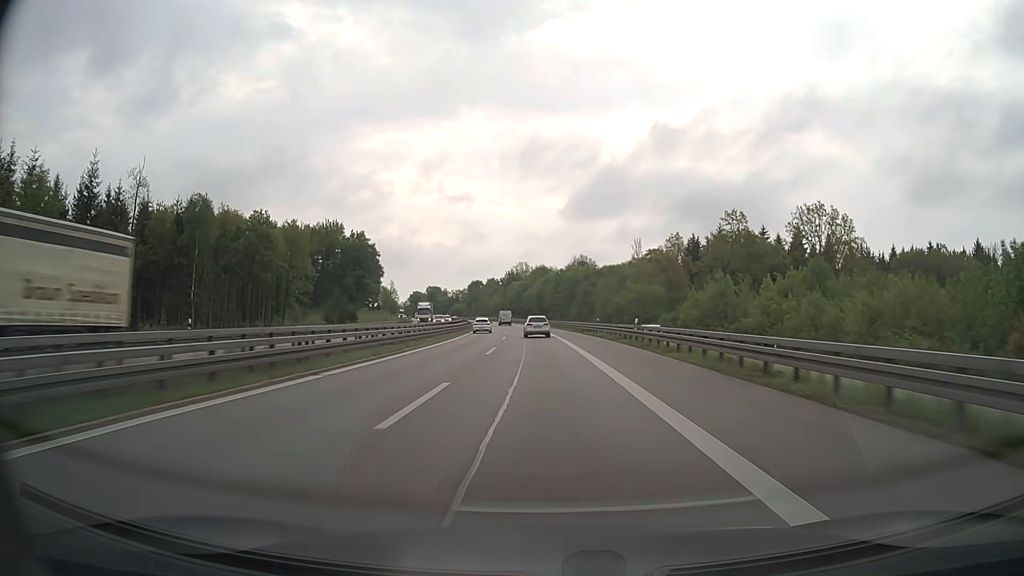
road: motorway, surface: asphalt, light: Day
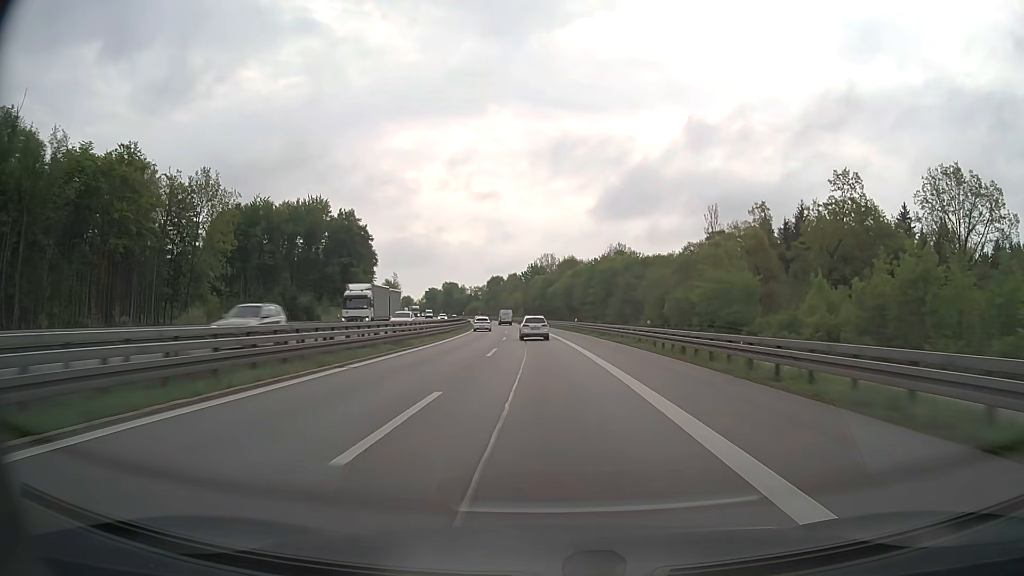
(-0.7, +38.3) m; -2°
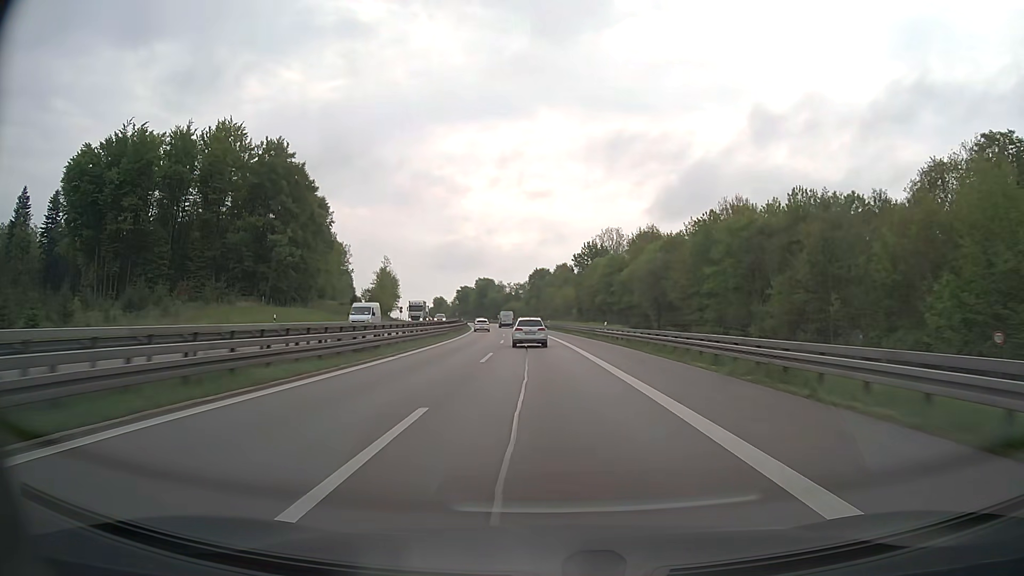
(-2.9, +73.9) m; -4°
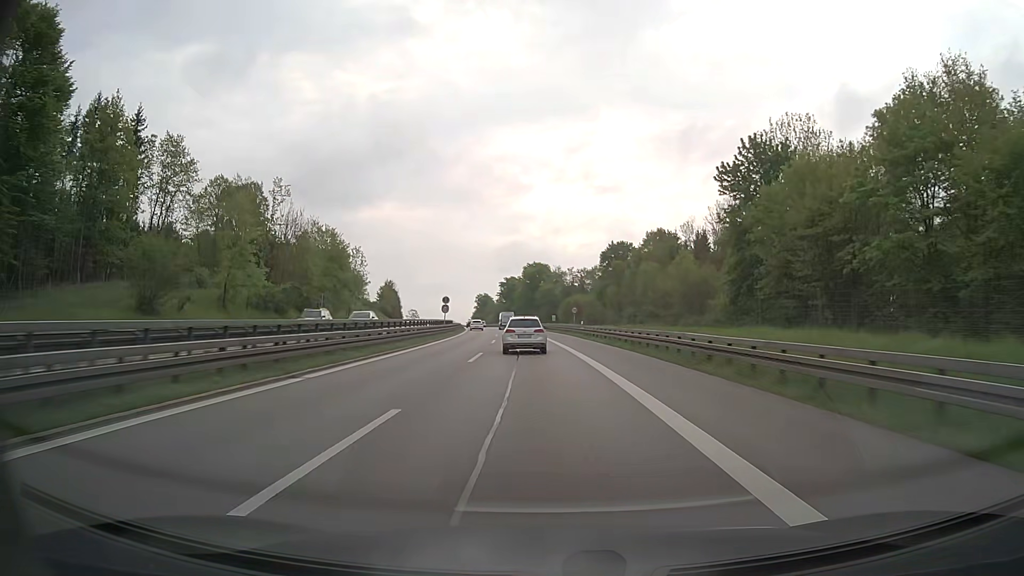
(-4.2, +90.4) m; -5°
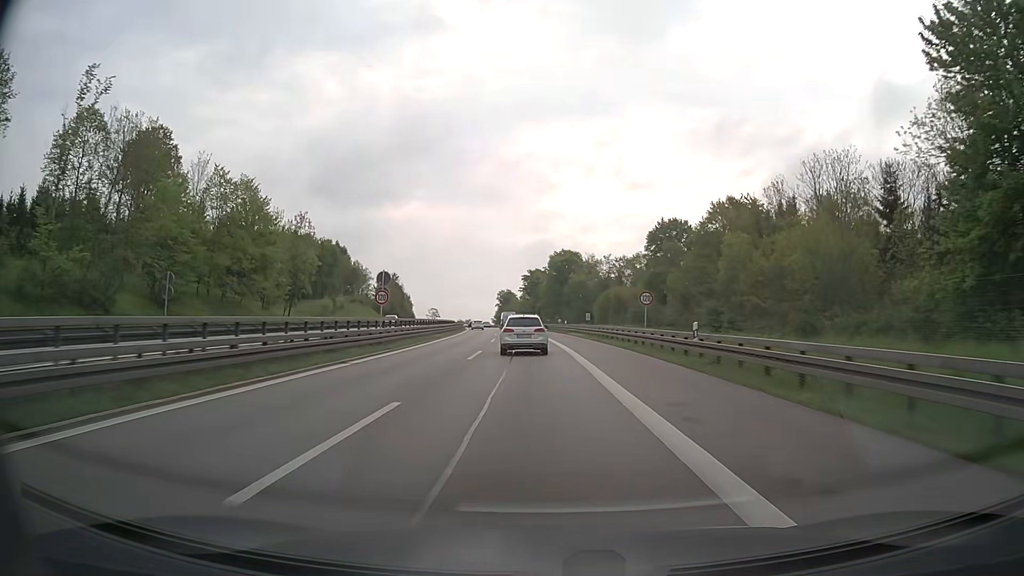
(-0.7, +35.4) m; -2°
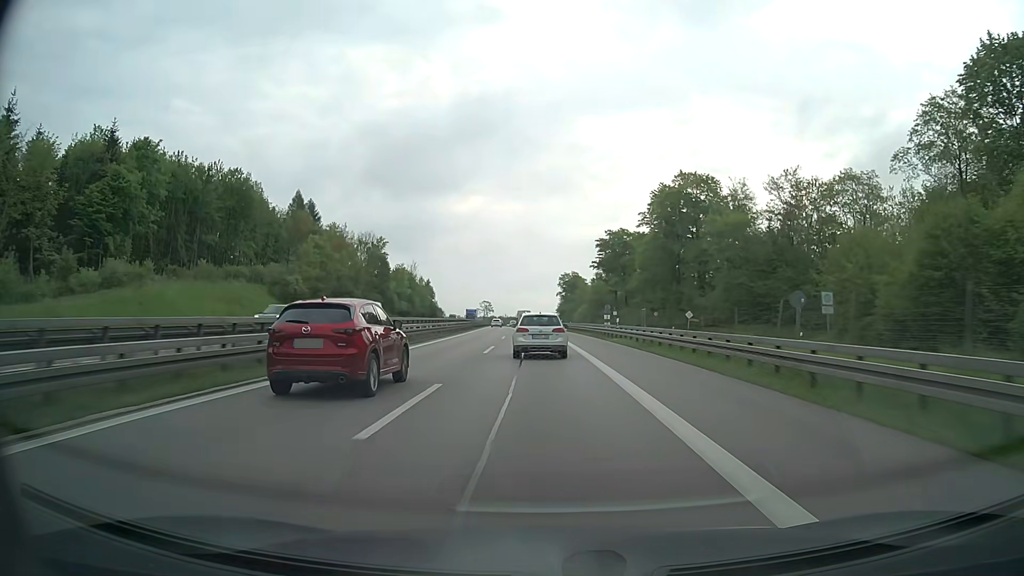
(-4.9, +87.5) m; -6°
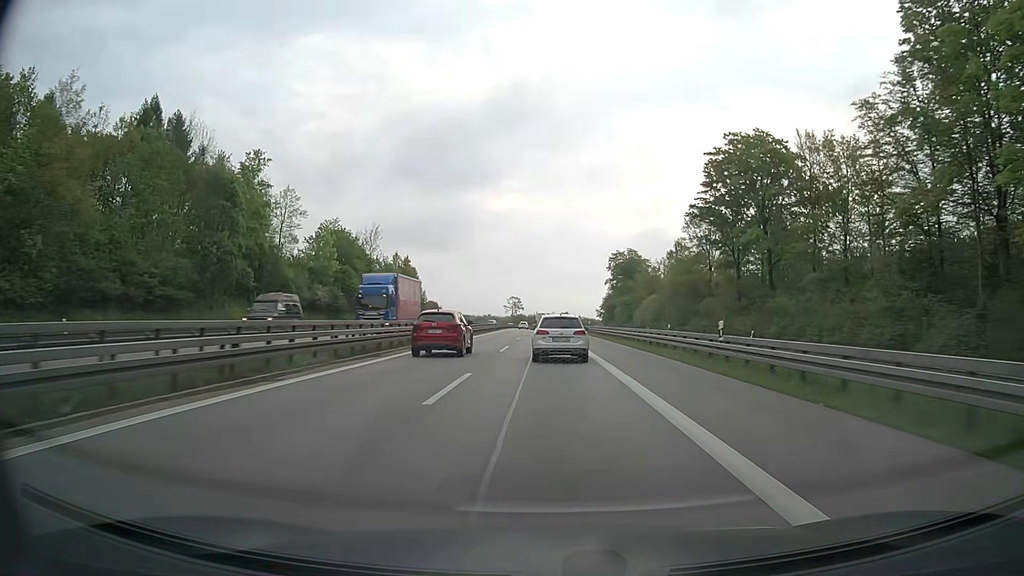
(-1.9, +69.0) m; -3°
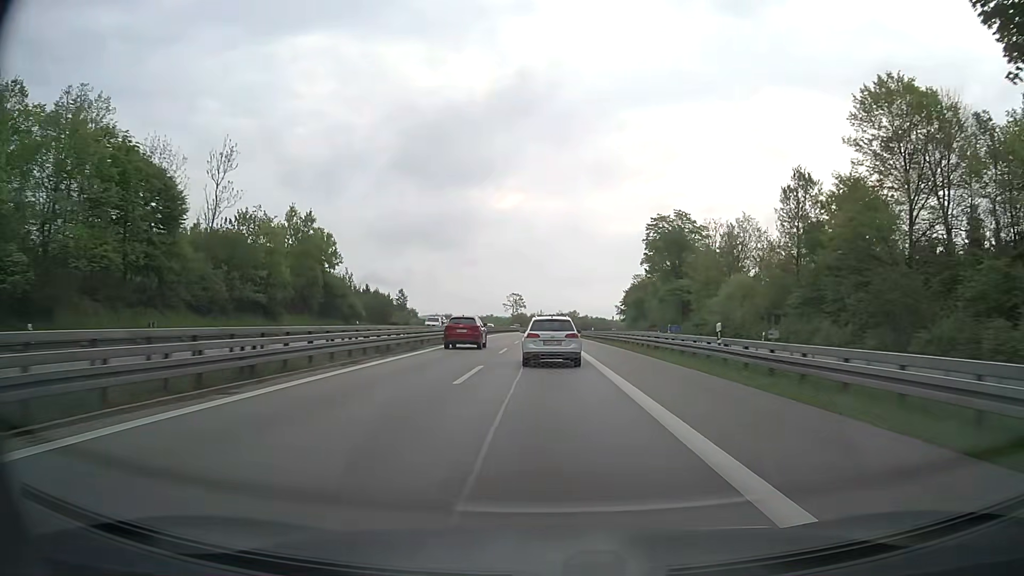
(-0.2, +52.5) m; 0°
(0, +10) (0, +20) (0, +30) (0, +40) (-1, +50) (-1, +60) (-1, +70) (-1, +80) (-2, +90) (-2, +100) m
